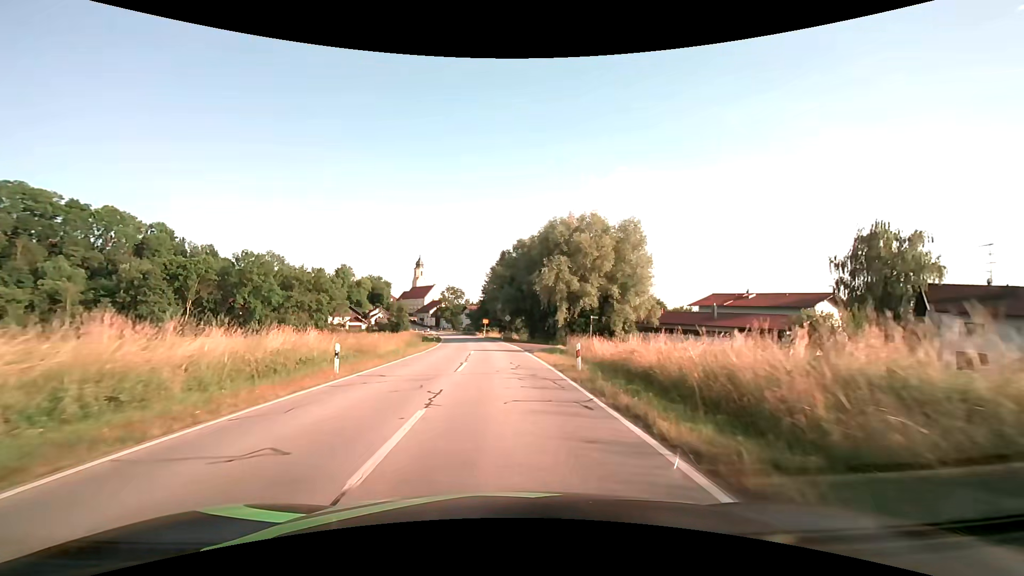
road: secondary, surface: asphalt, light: Day
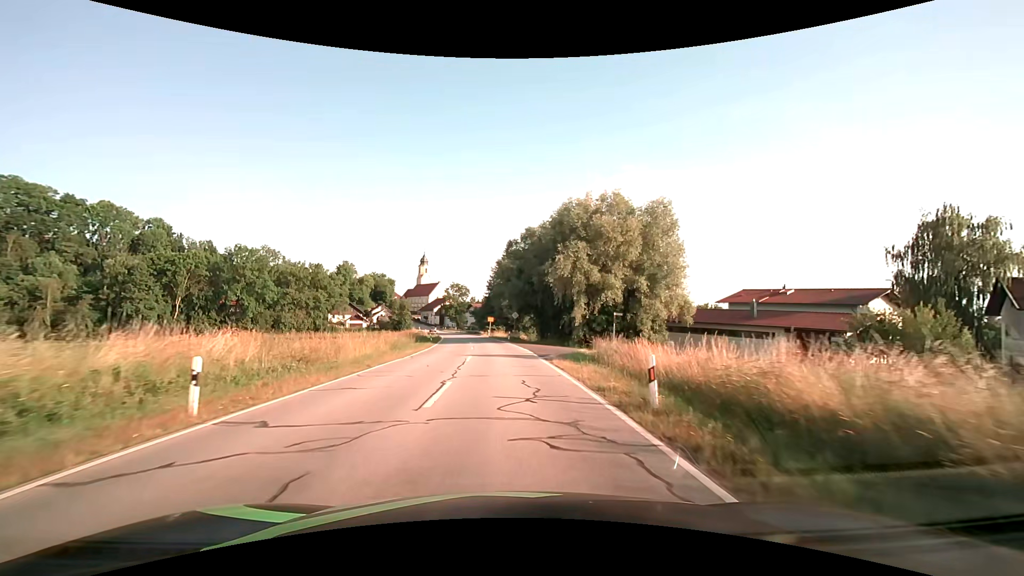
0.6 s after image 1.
(-0.1, +7.7) m; -1°
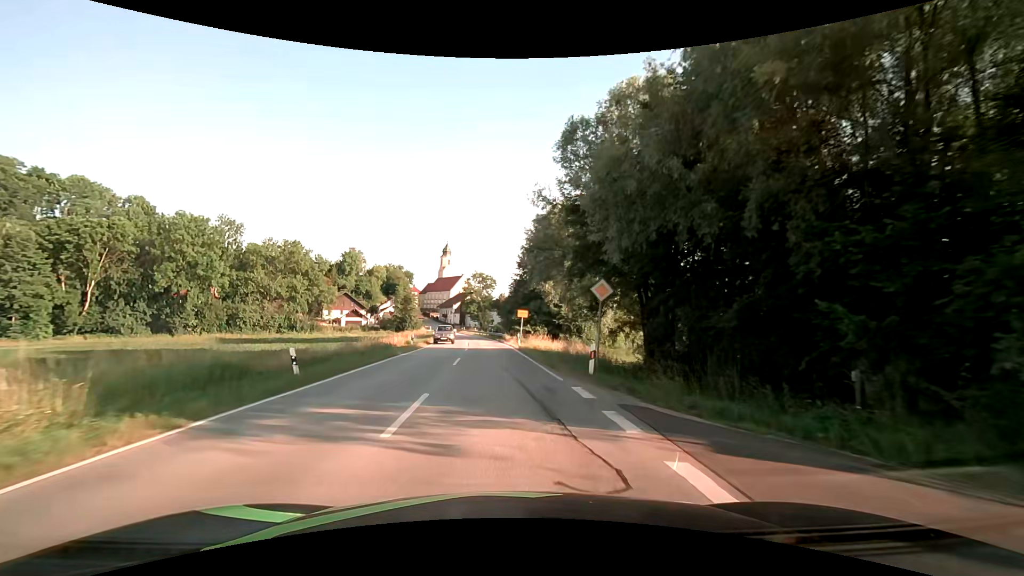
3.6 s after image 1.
(-1.2, +38.4) m; -4°
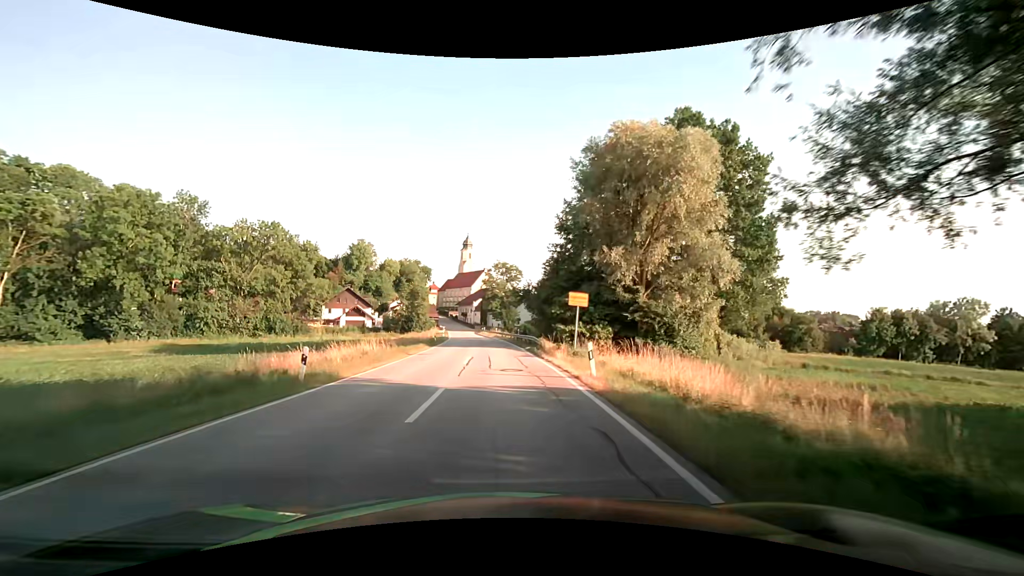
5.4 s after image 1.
(-0.6, +22.9) m; -3°
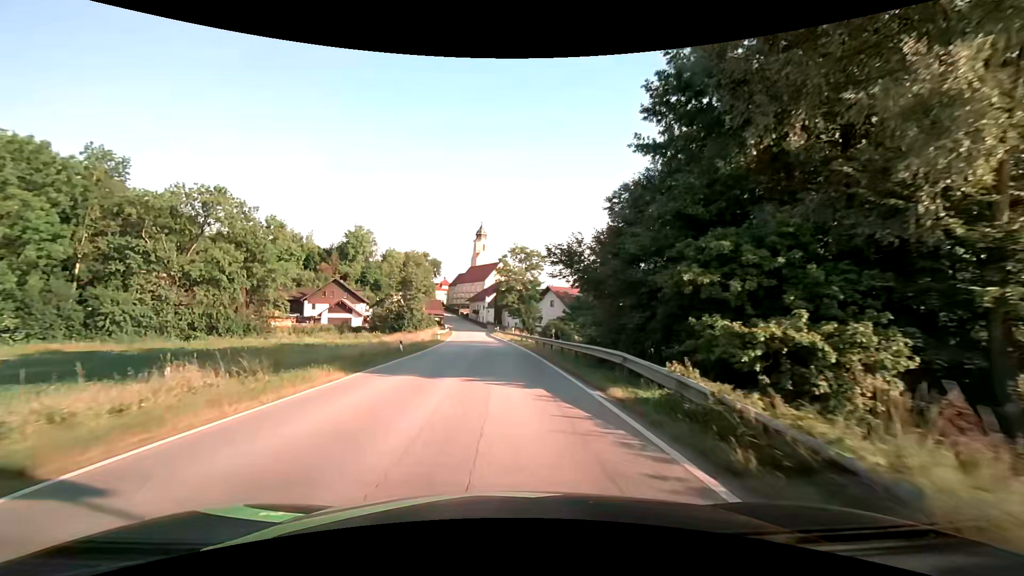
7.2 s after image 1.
(-0.3, +23.0) m; -2°
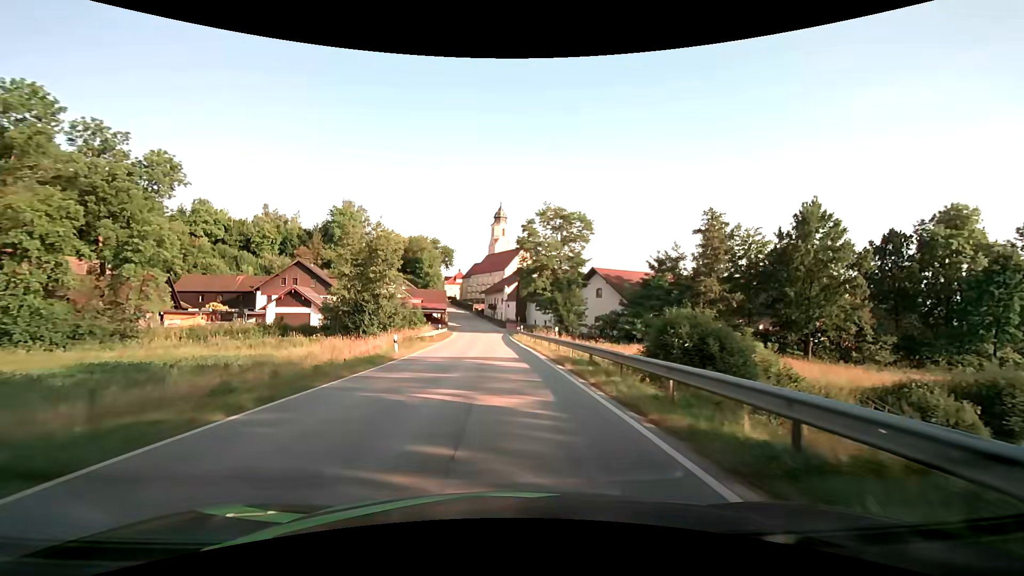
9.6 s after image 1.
(-0.7, +30.6) m; -2°
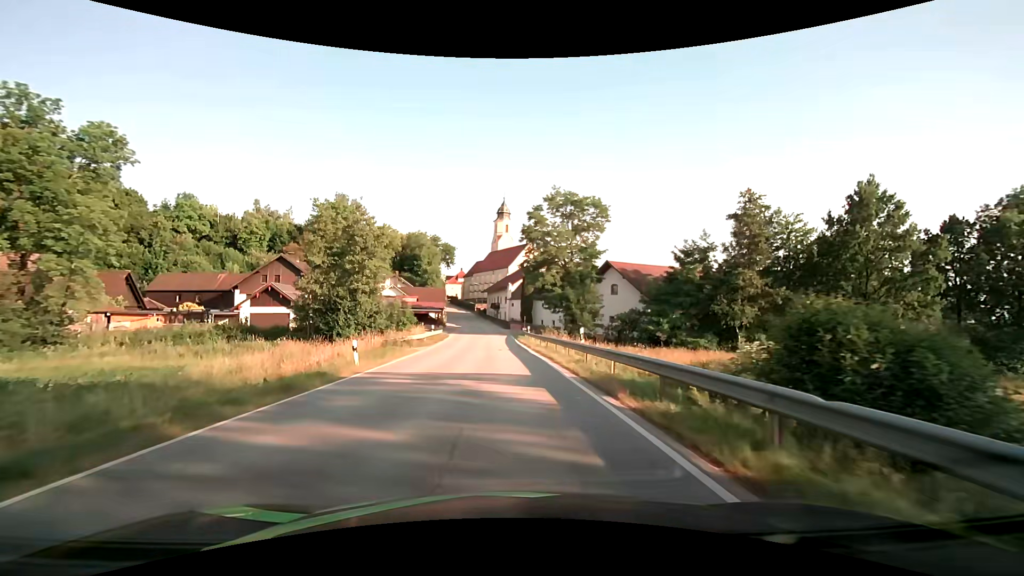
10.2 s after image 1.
(-0.1, +7.6) m; -1°
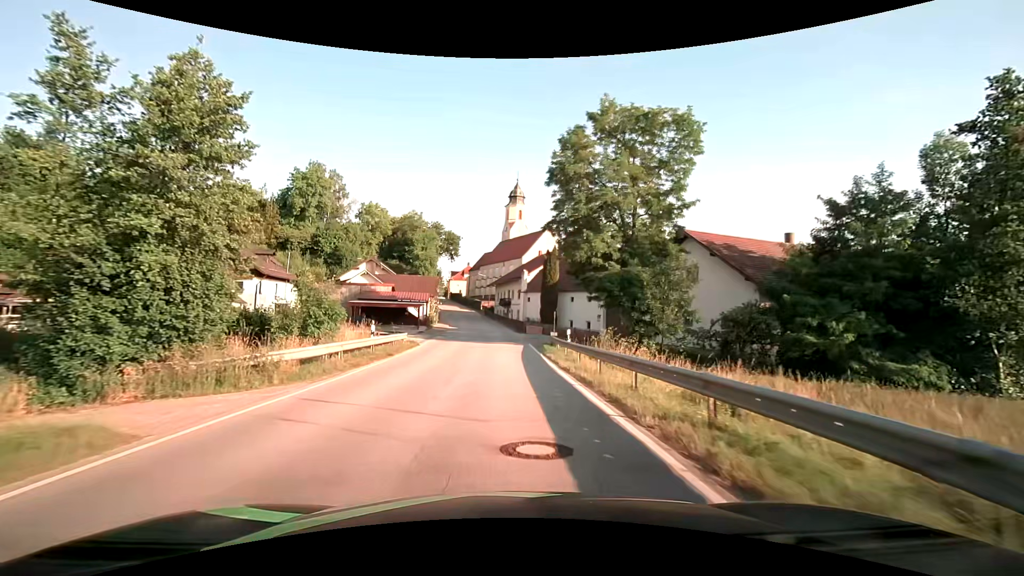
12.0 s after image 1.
(-0.3, +22.9) m; -1°
(0, +10) (0, +20) (0, +30) (-1, +40) (-1, +50) (-2, +60) (-3, +70) (-5, +80) (-6, +90) (-8, +100) m
